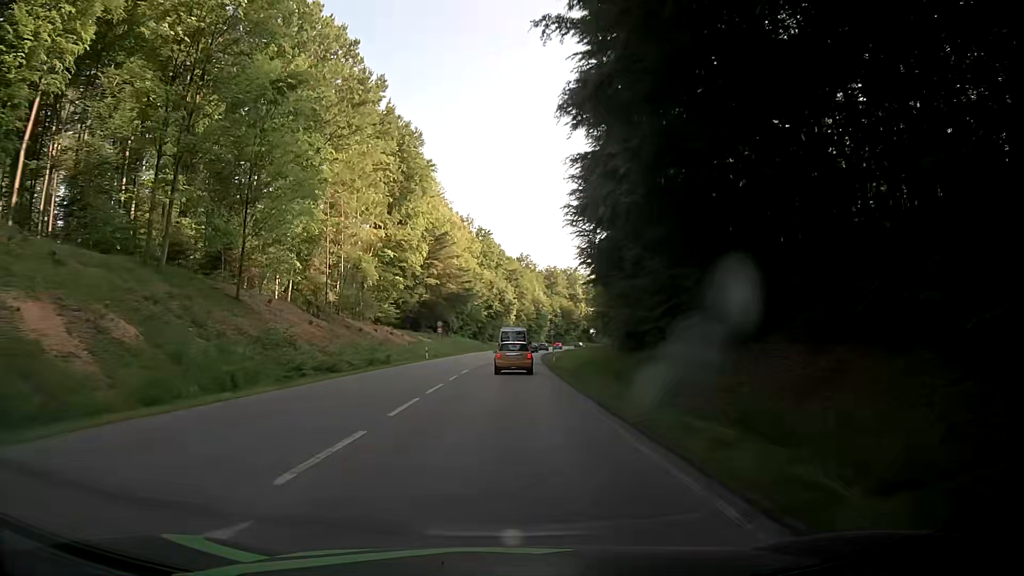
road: secondary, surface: asphalt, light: Day
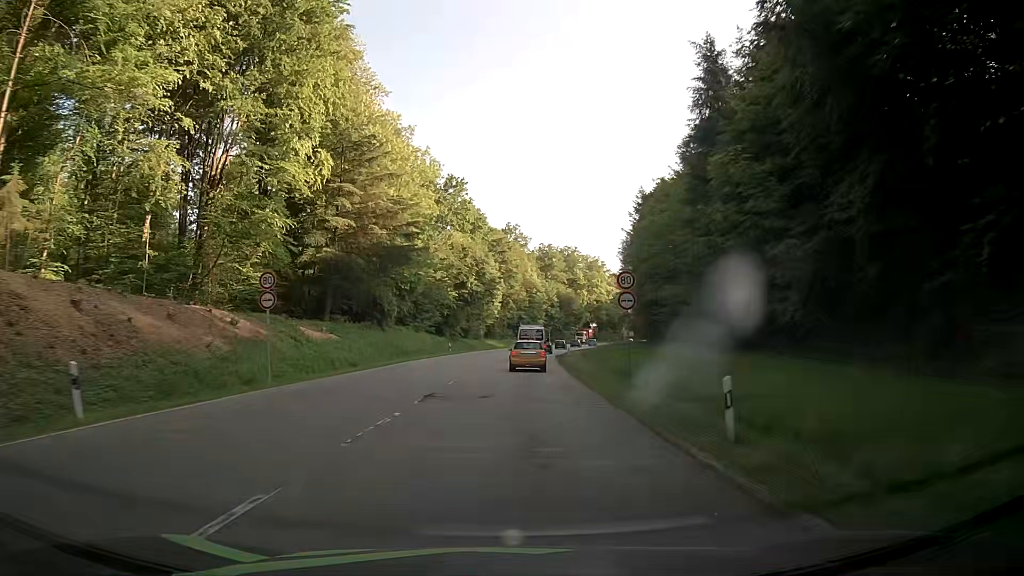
(+0.2, +47.0) m; +1°
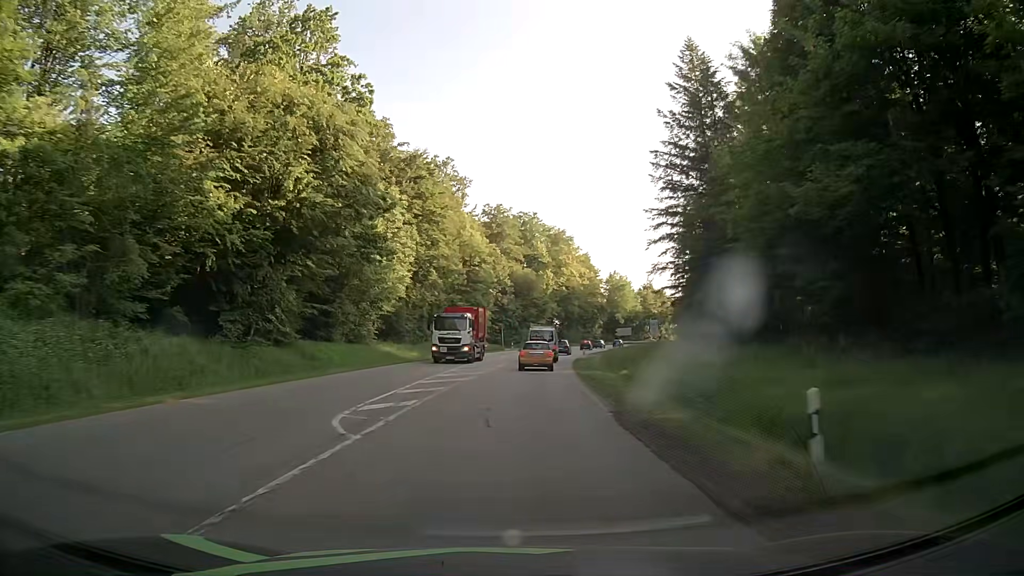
(+2.0, +58.0) m; +4°
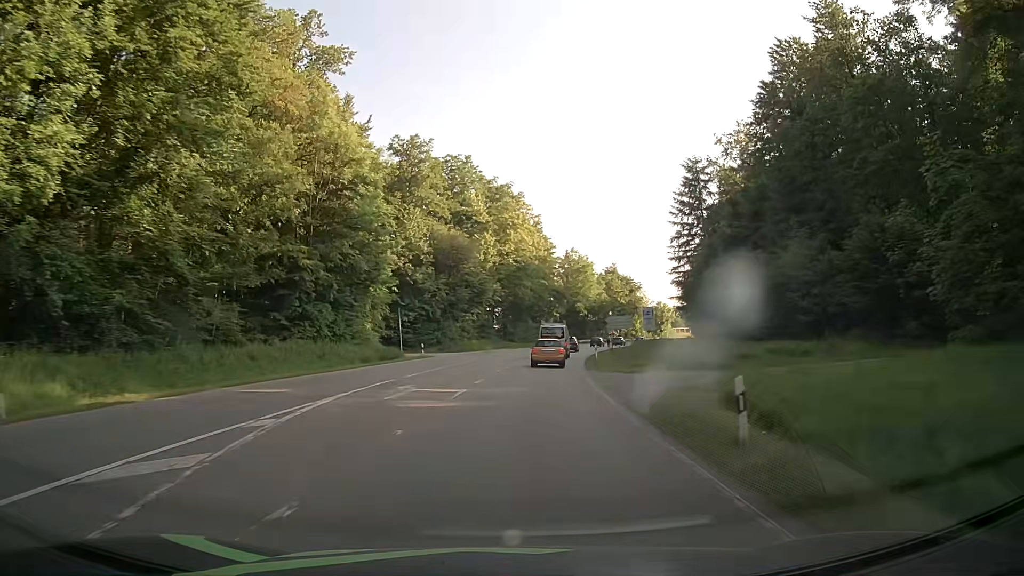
(+2.1, +44.3) m; +6°
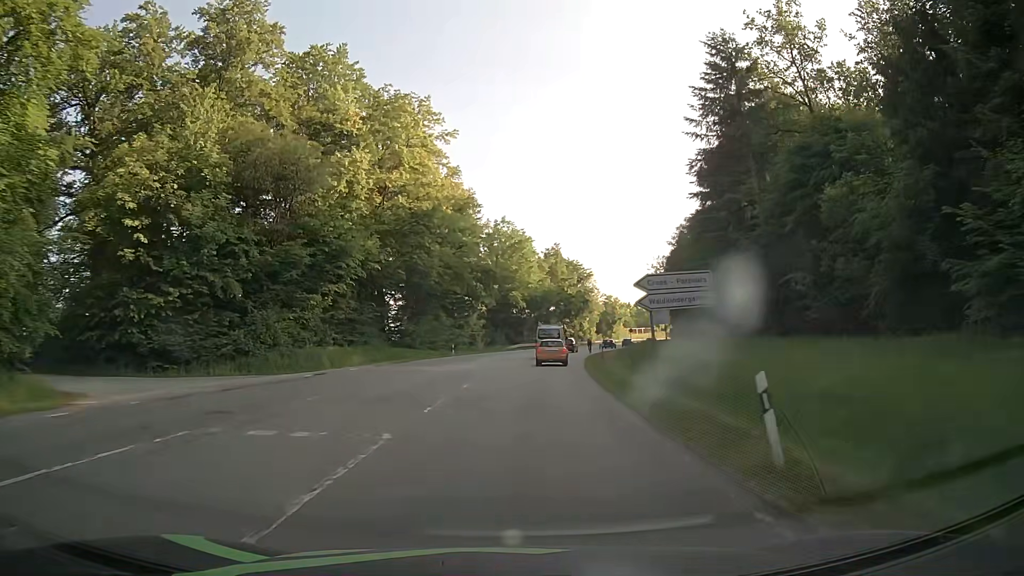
(+2.2, +40.2) m; +6°
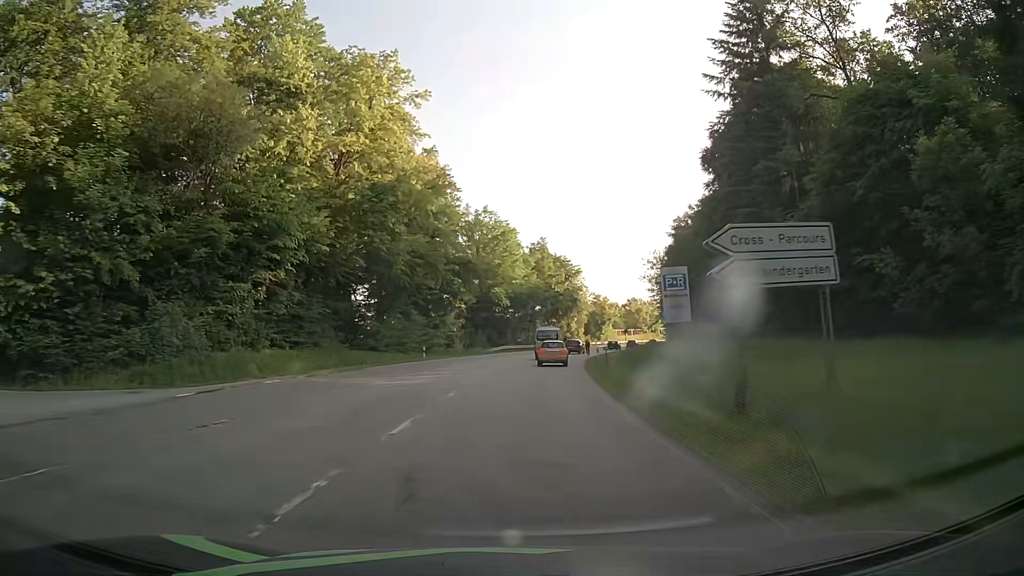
(+0.1, +9.5) m; +2°
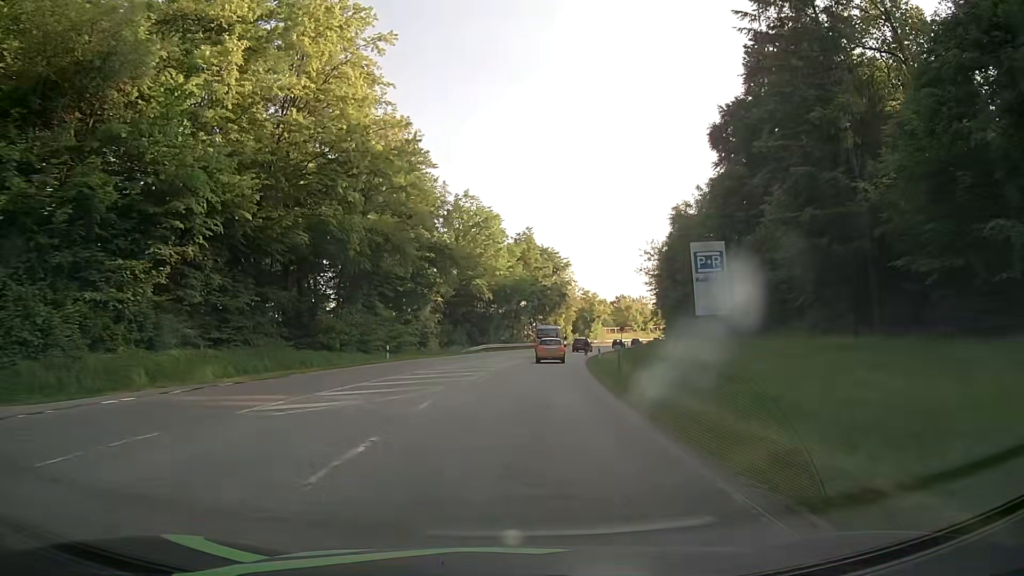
(+0.1, +9.2) m; +1°
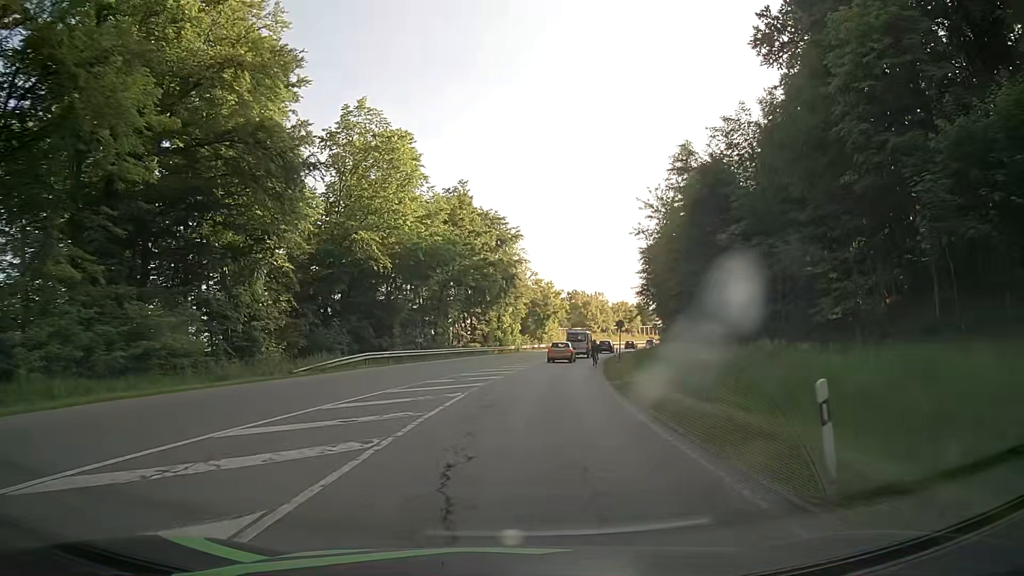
(+1.4, +34.6) m; +5°
(0, +10) (+1, +20) (+2, +30) (+3, +40) (+4, +50) (+6, +60) (+8, +69) (+10, +79) (+13, +89) (+16, +98) m
